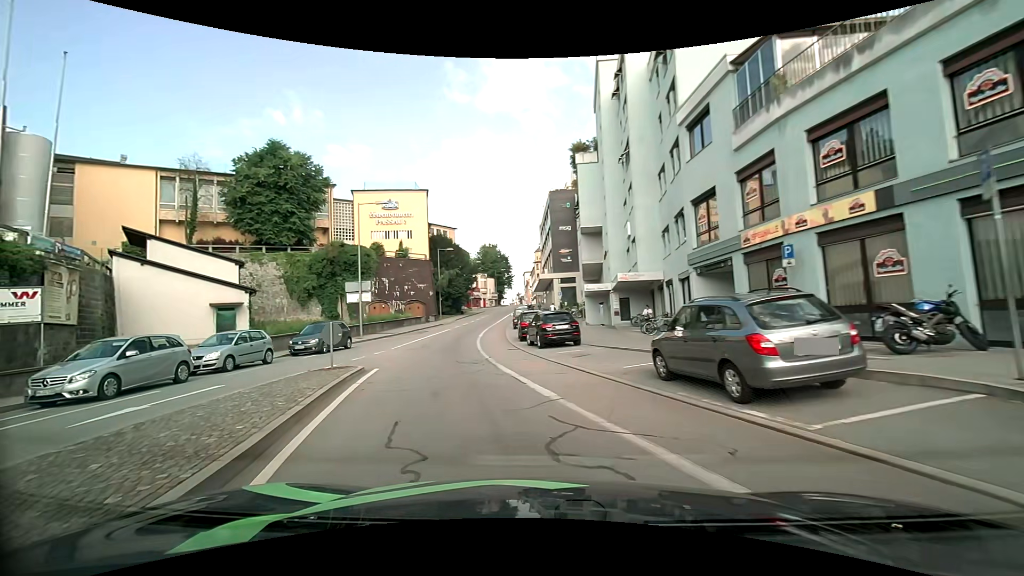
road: tertiary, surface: asphalt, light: Day
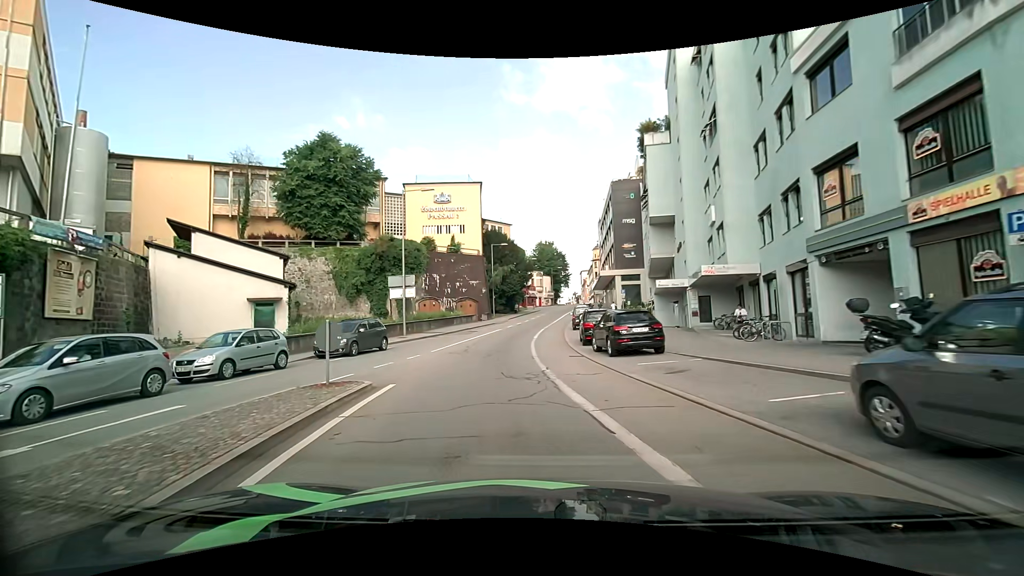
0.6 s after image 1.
(-0.3, +4.4) m; -6°
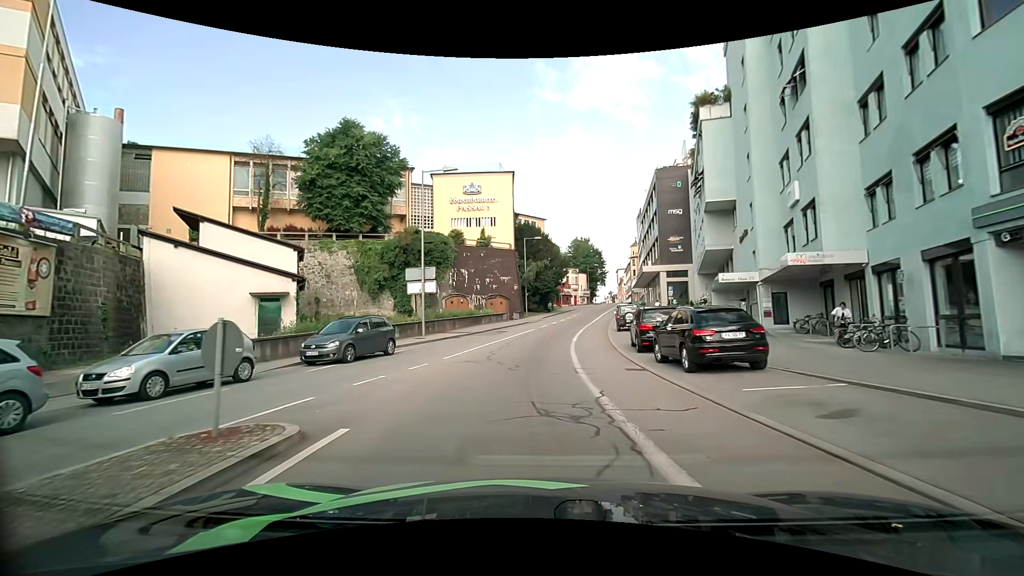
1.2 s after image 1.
(-0.2, +4.7) m; -4°
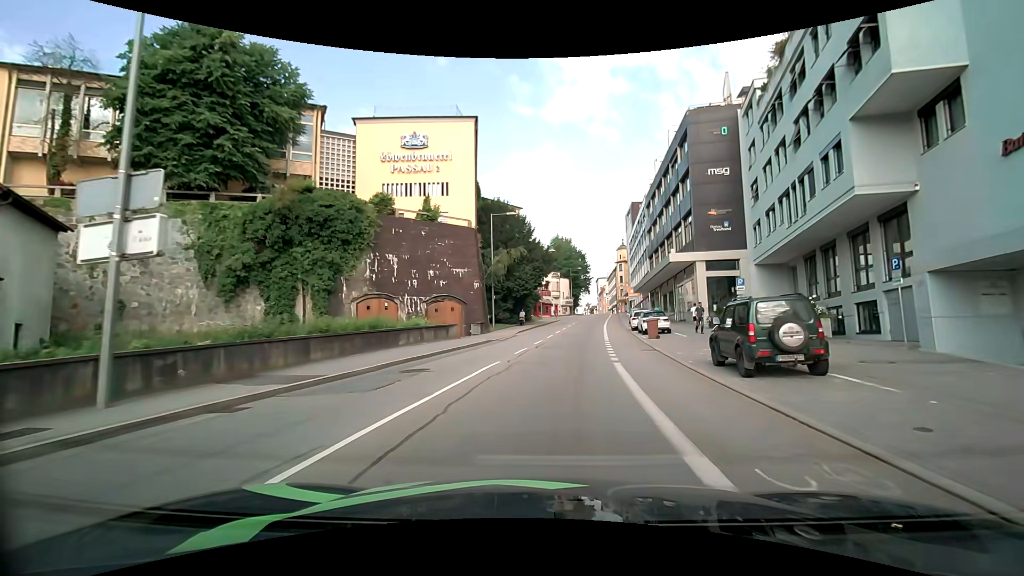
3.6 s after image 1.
(0.0, +21.4) m; +3°
(0, +10) (+1, +20) (+2, +30) (+4, +40) (+5, +50) (+6, +60) (+8, +70) (+9, +79) (+10, +89) (+11, +99) m
